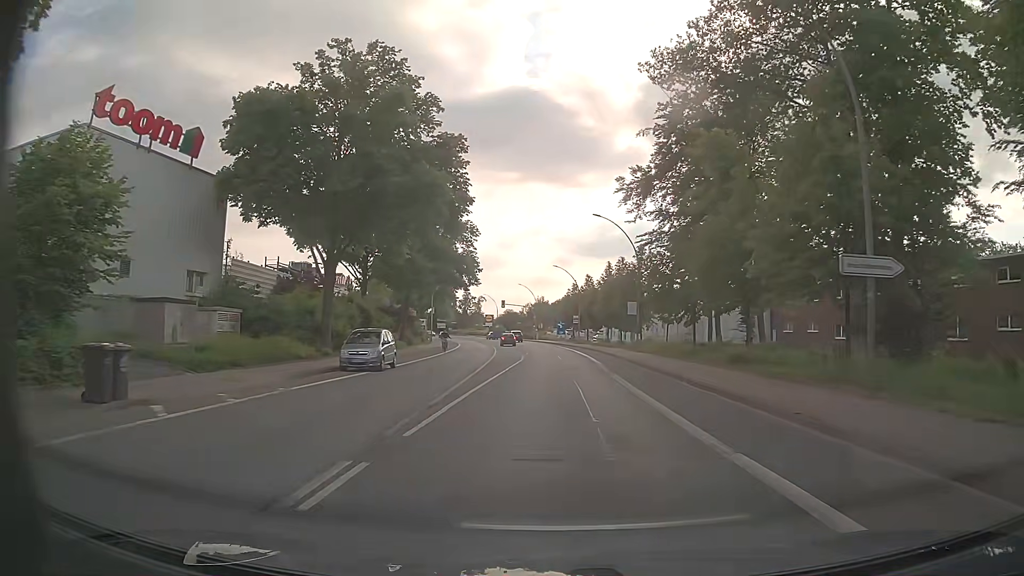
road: primary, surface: asphalt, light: Day
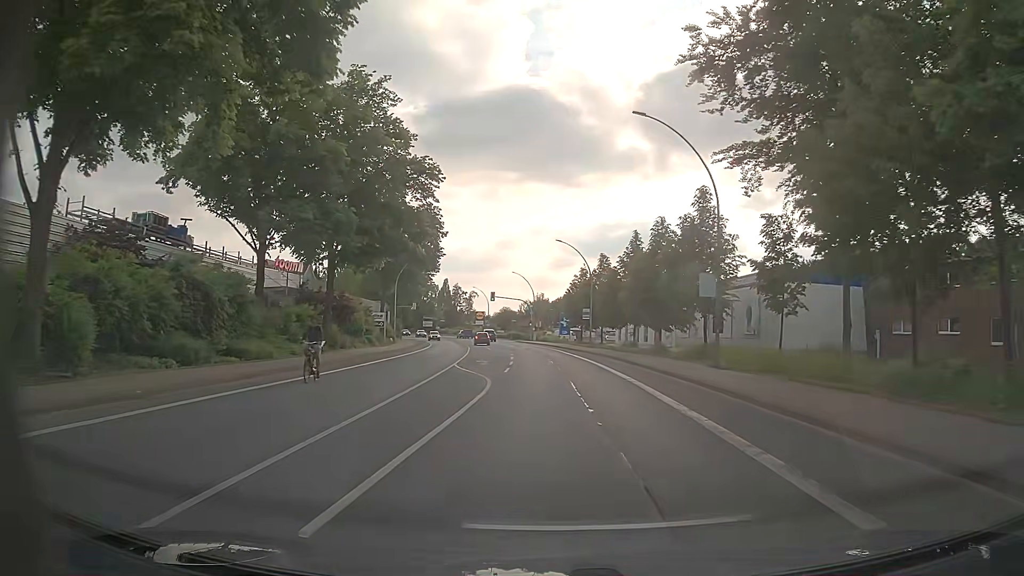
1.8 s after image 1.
(0.0, +23.8) m; 0°
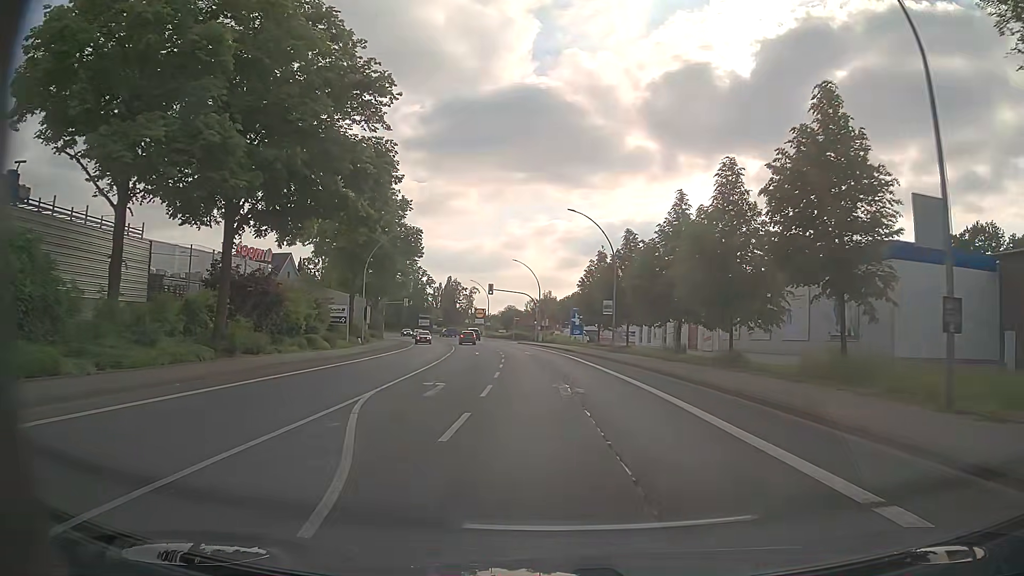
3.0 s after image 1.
(-0.2, +15.8) m; -1°
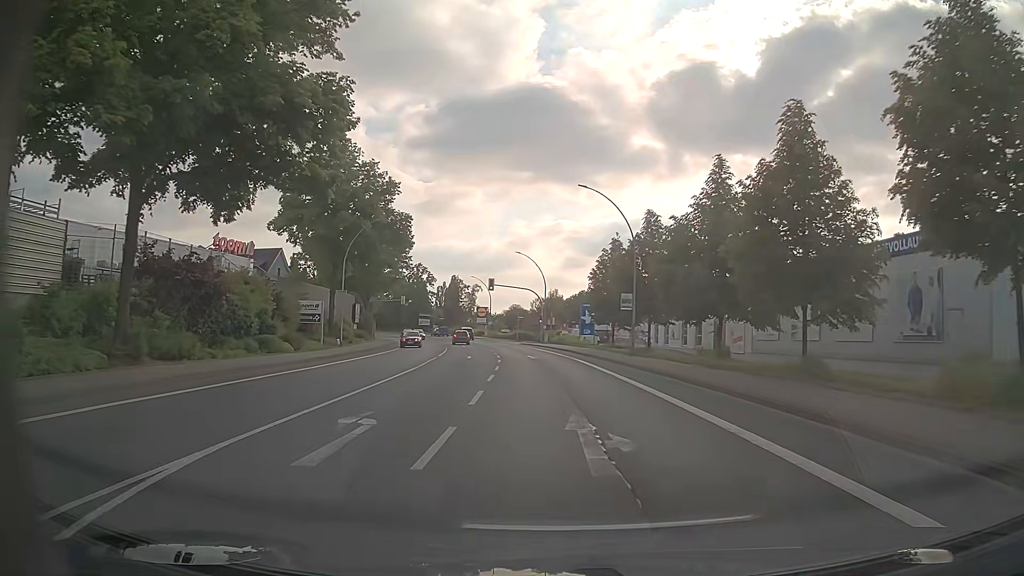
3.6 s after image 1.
(0.0, +7.9) m; -1°
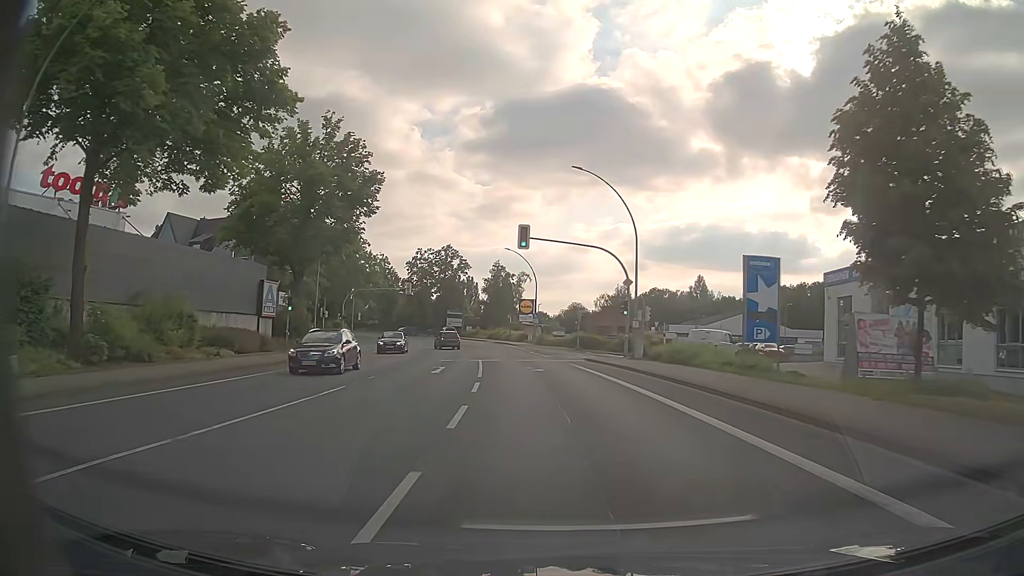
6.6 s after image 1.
(-1.5, +39.4) m; -5°
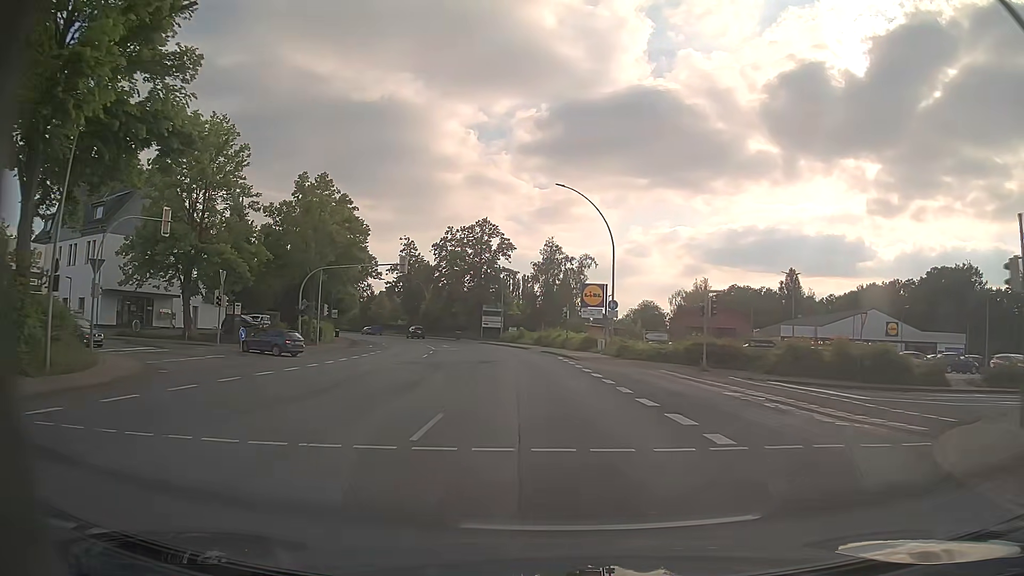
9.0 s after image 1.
(-1.4, +31.5) m; -5°
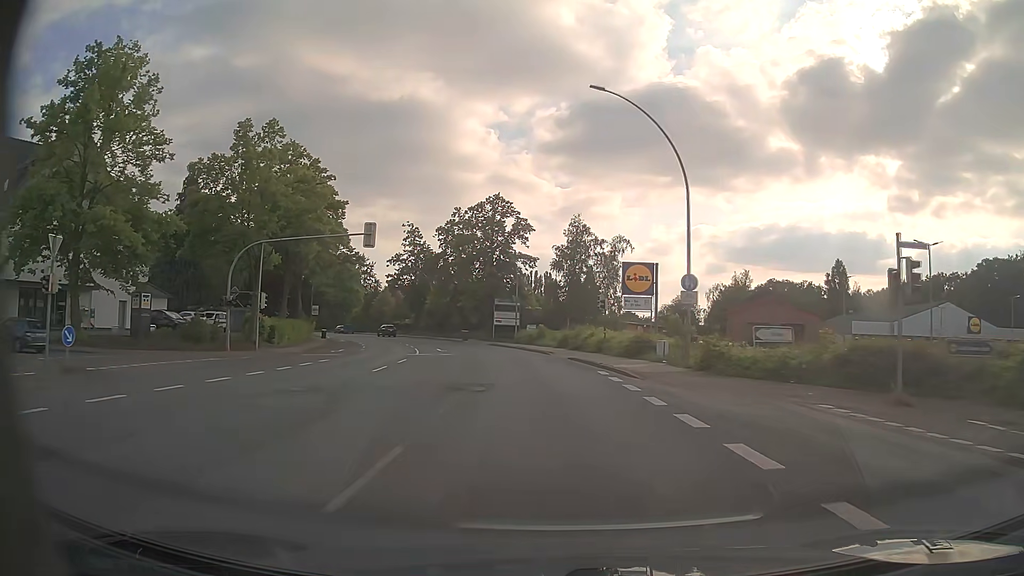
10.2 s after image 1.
(-0.3, +15.8) m; -2°
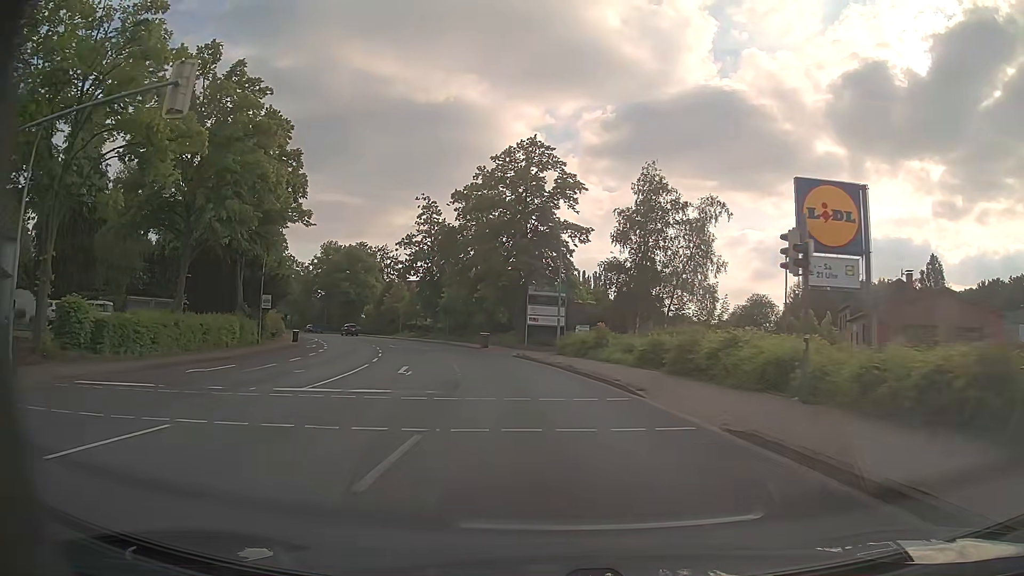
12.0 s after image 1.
(-0.8, +23.7) m; -4°
(0, +10) (-1, +20) (-3, +30) (-5, +40) (-7, +49) (-10, +59) (-14, +68) (-18, +77) (-22, +86) (-27, +95) m
